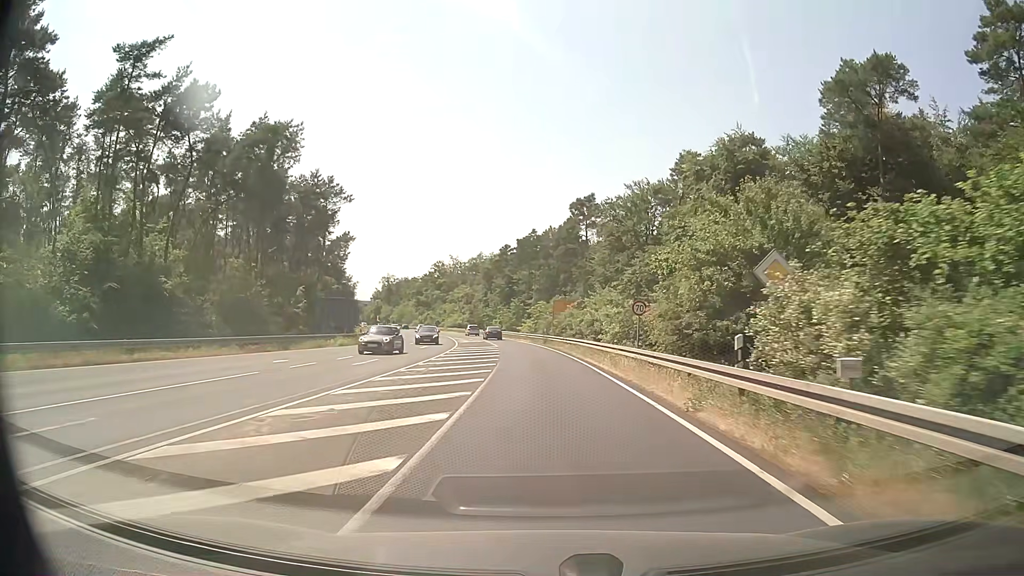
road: secondary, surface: asphalt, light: Day
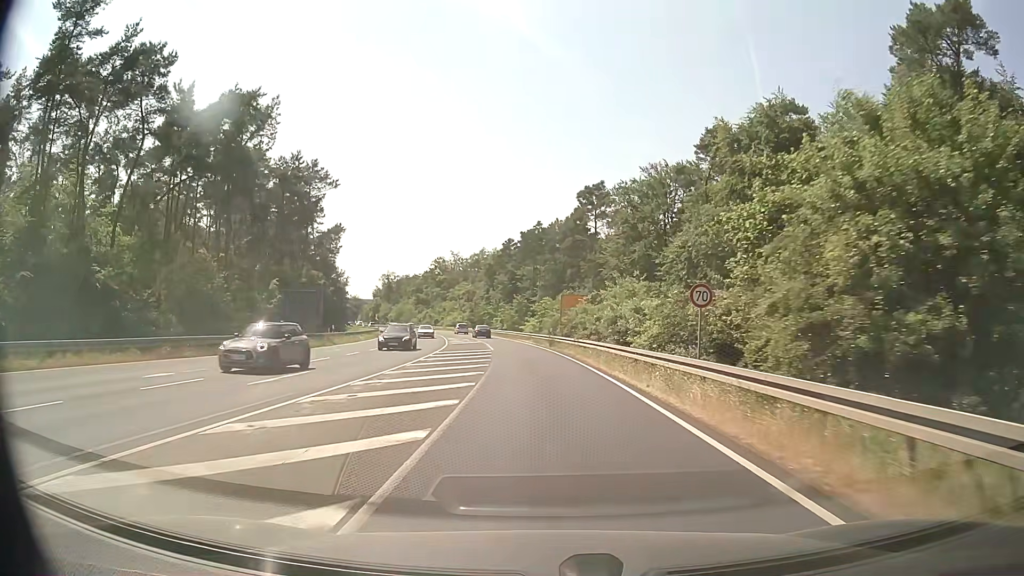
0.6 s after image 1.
(0.0, +9.4) m; 0°
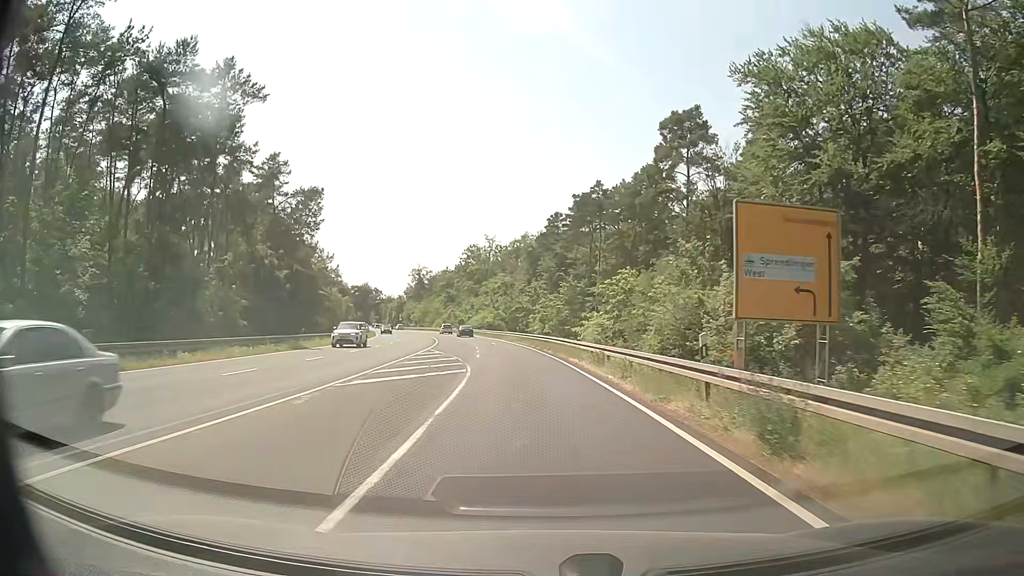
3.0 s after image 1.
(-1.3, +37.4) m; -4°
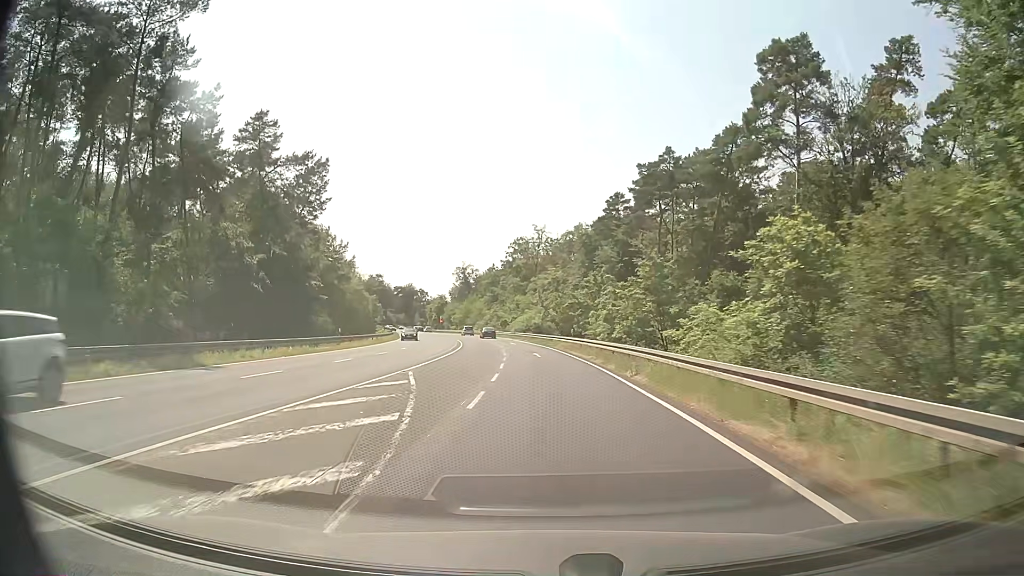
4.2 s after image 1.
(-0.7, +18.7) m; -5°
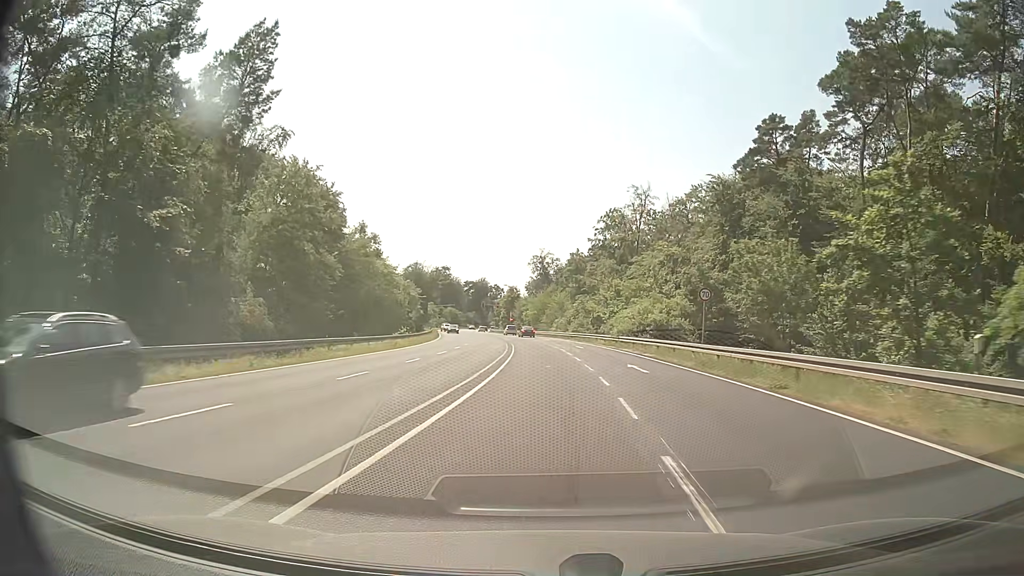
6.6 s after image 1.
(-2.8, +37.1) m; -7°
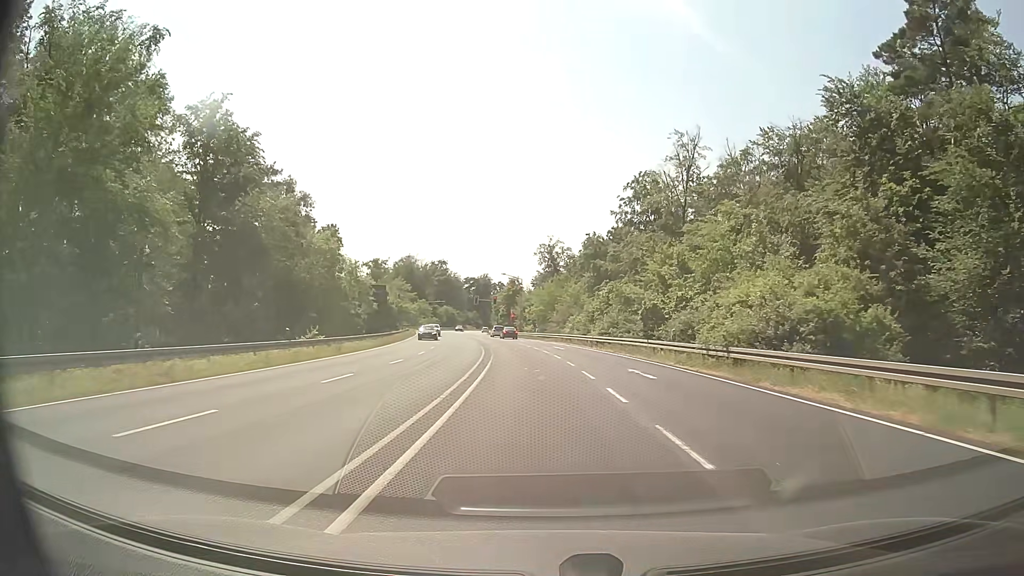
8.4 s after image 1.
(0.0, +27.8) m; -1°
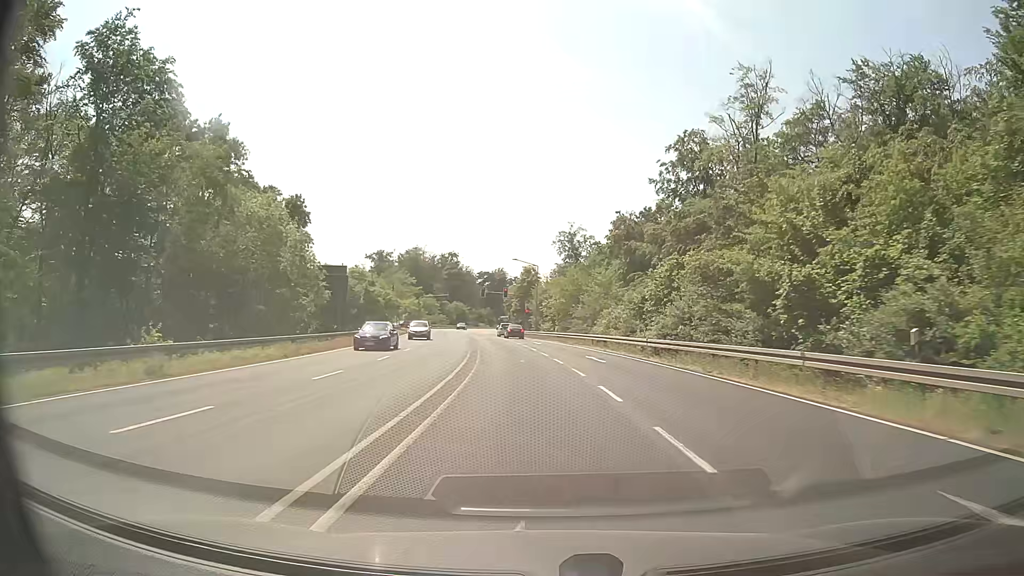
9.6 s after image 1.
(-0.2, +18.1) m; -1°
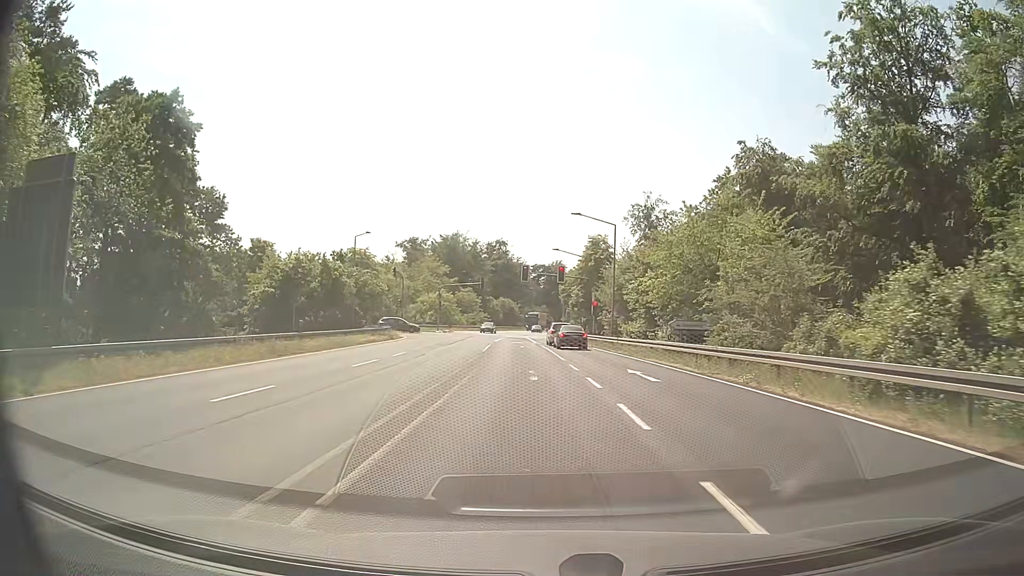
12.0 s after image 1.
(-1.4, +32.7) m; -5°
